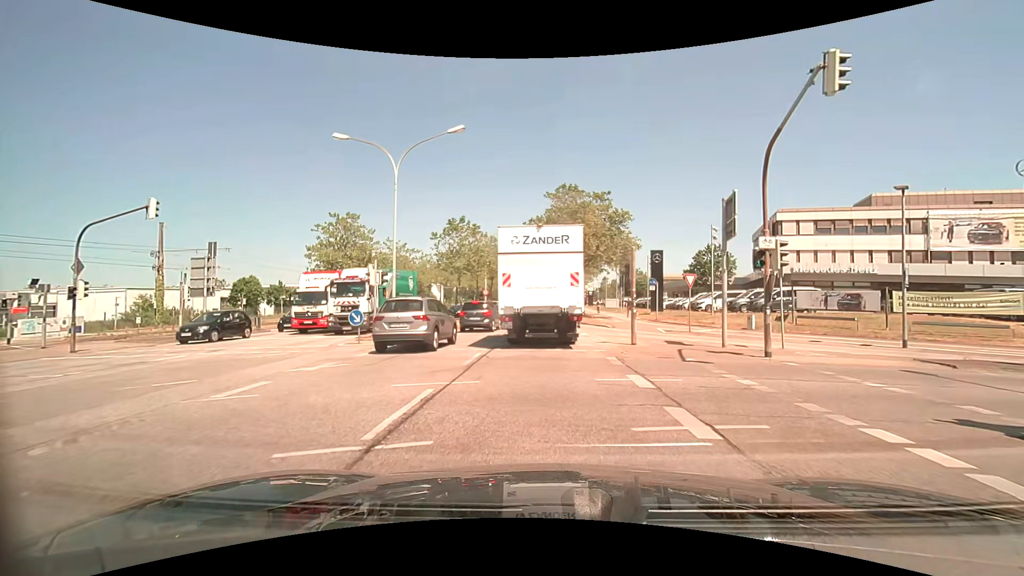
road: primary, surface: asphalt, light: Day
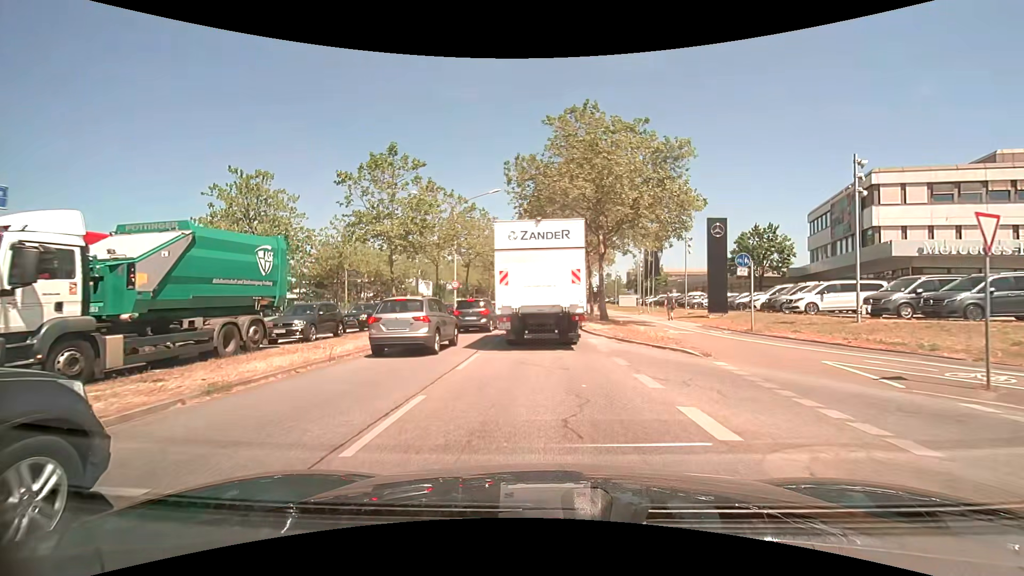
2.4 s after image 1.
(0.0, +17.8) m; 0°
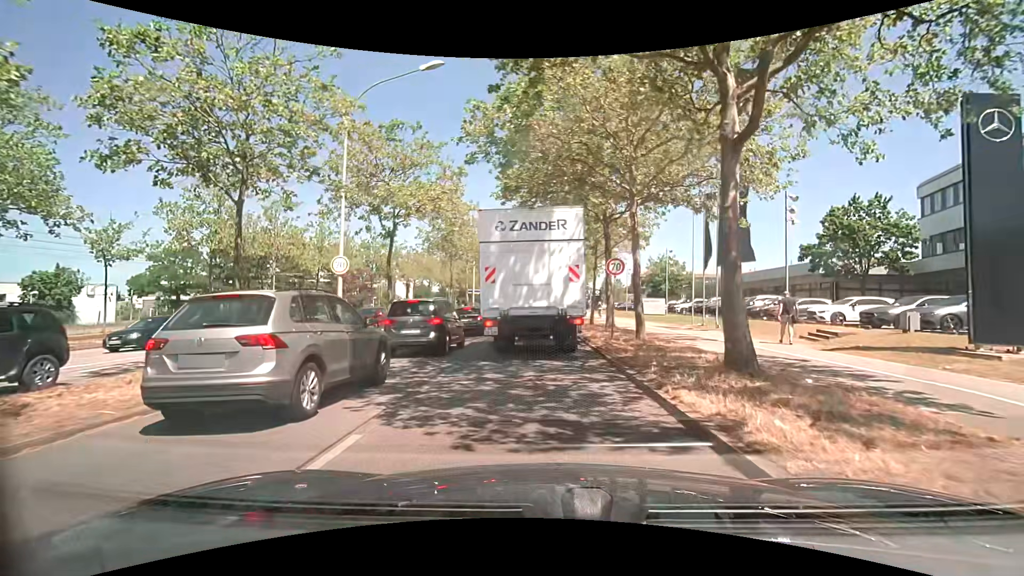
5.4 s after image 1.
(+0.1, +19.9) m; +1°
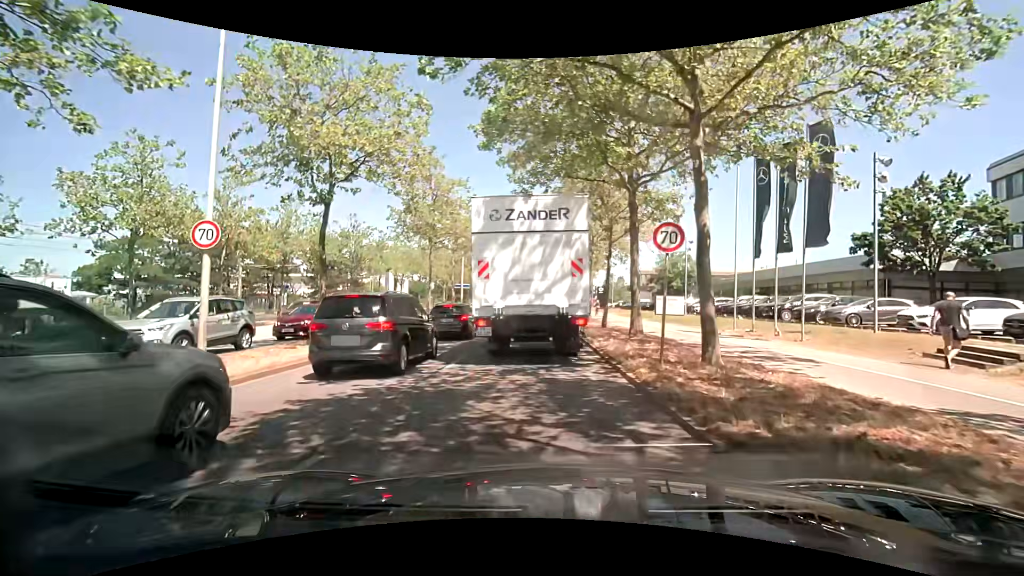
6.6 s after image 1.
(0.0, +6.7) m; 0°
